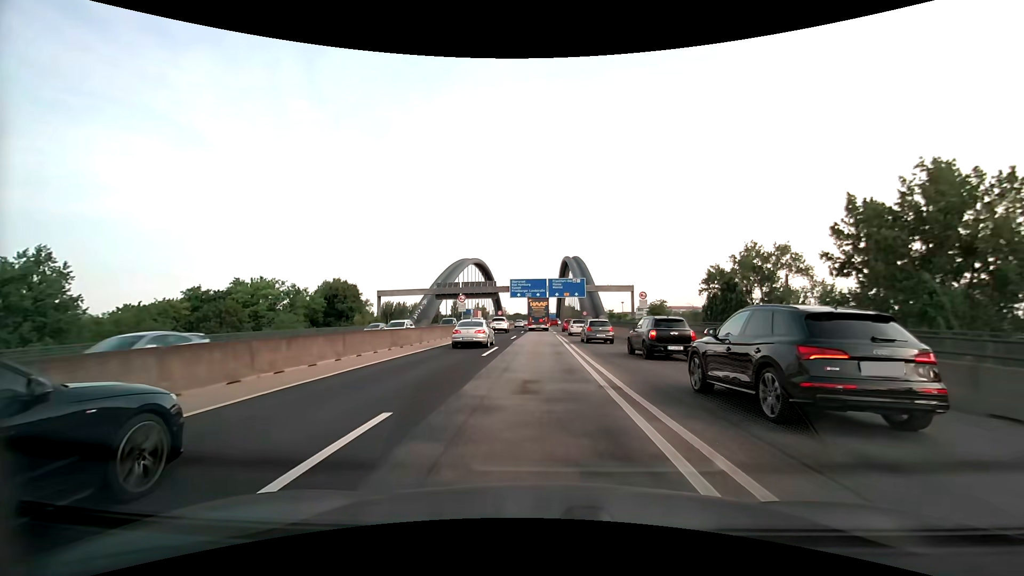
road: motorway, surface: asphalt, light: Day
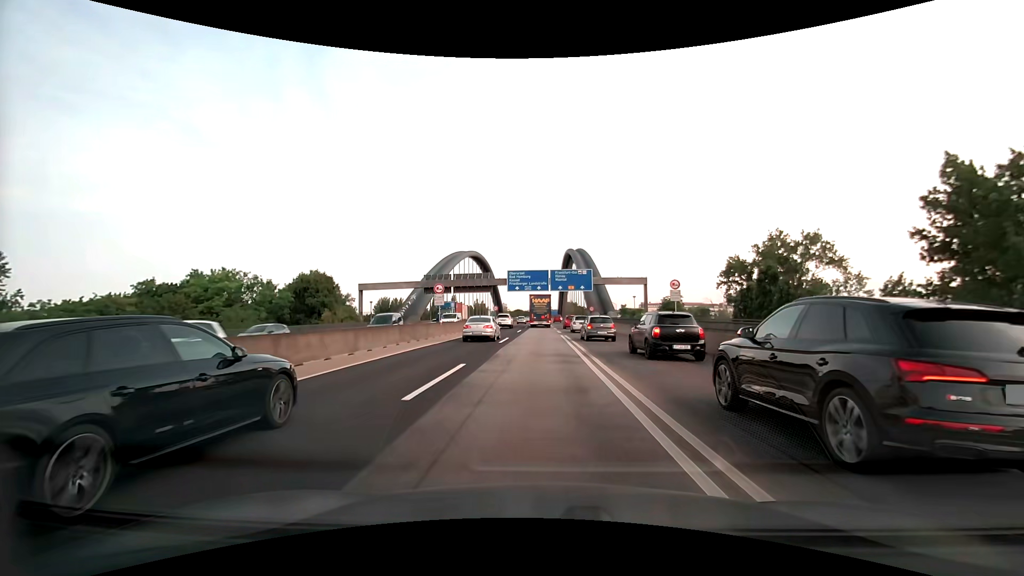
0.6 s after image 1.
(0.0, +11.0) m; 0°
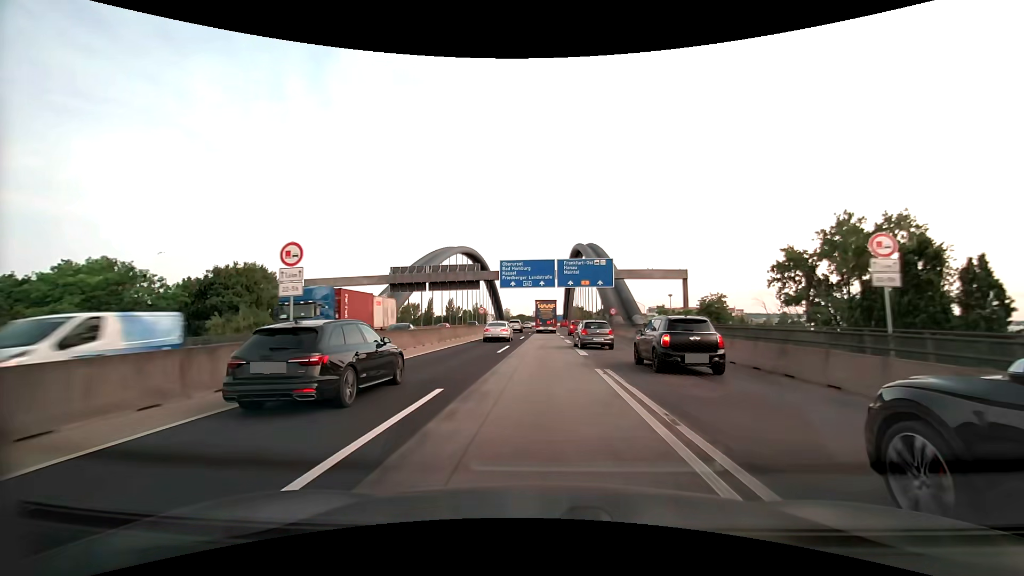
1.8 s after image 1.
(-0.1, +22.0) m; 0°
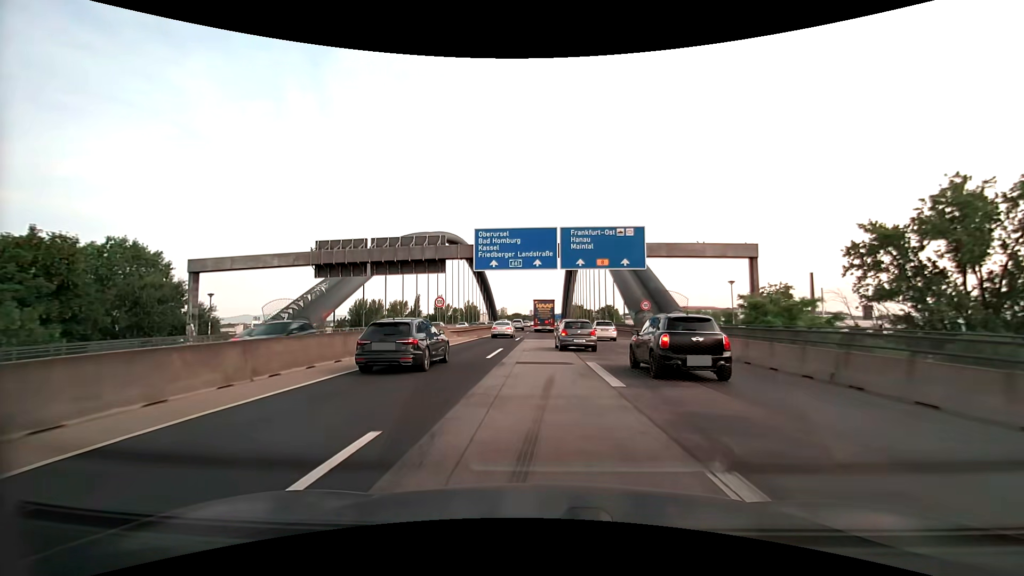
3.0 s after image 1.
(0.0, +21.9) m; 0°
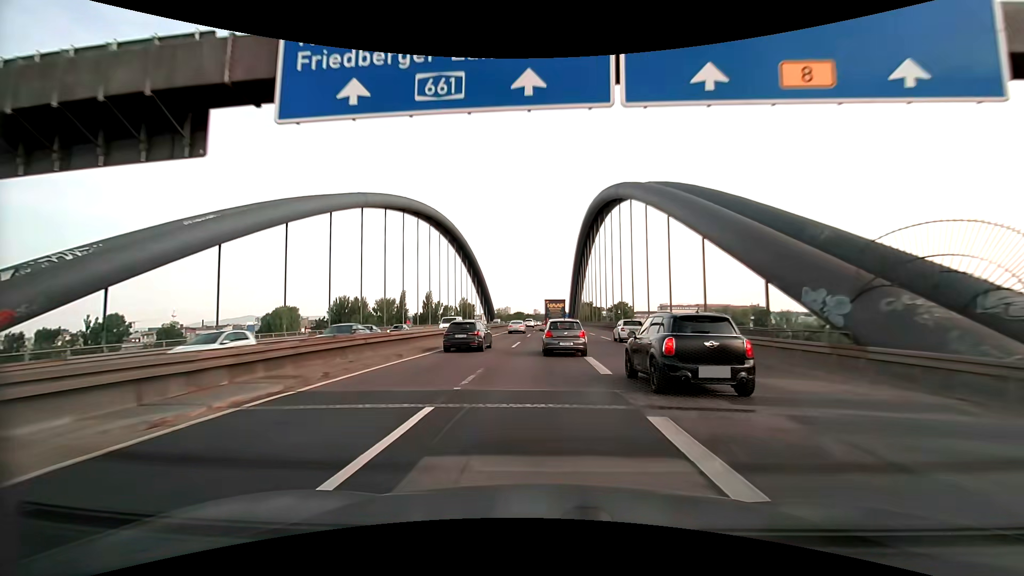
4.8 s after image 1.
(-0.1, +33.0) m; -1°
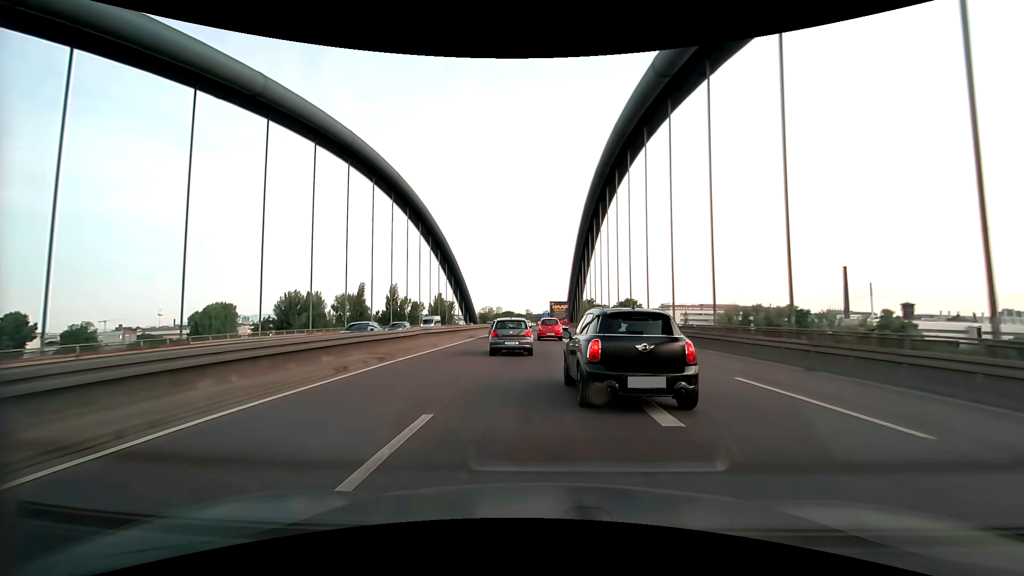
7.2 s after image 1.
(+0.3, +43.0) m; +1°
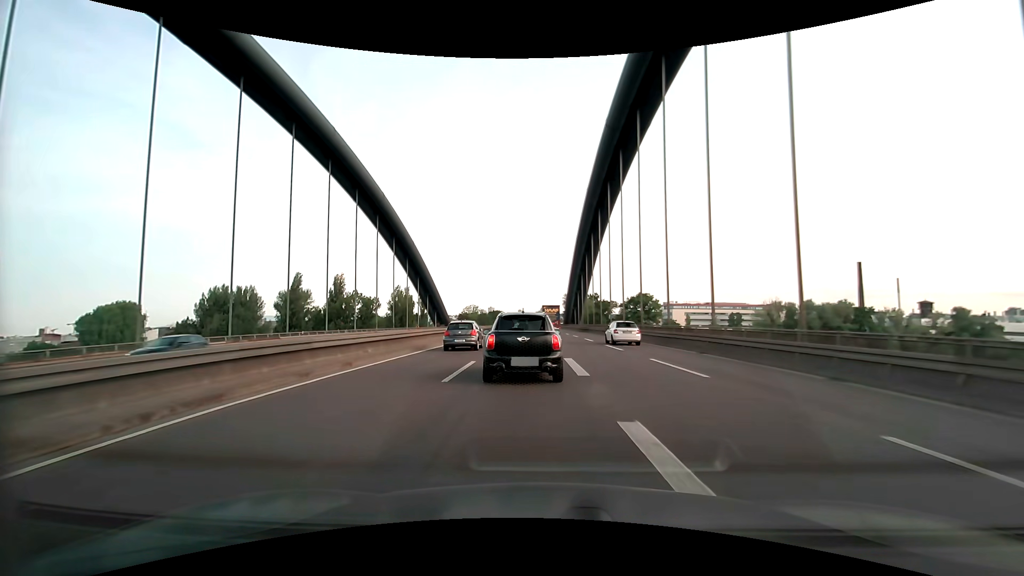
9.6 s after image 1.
(+0.2, +42.6) m; +1°
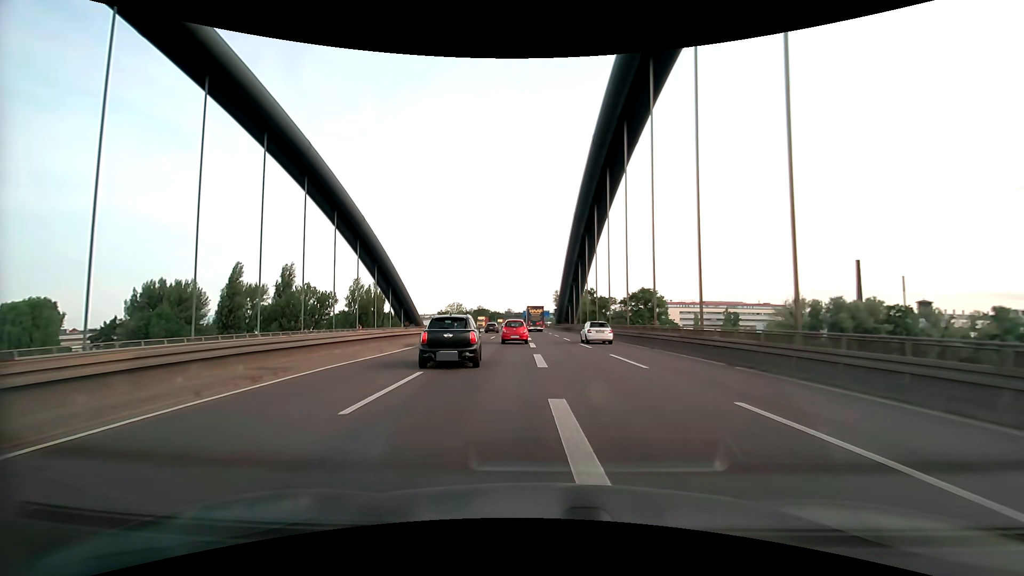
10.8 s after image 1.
(+0.2, +22.1) m; +1°
(0, +10) (0, +20) (0, +30) (0, +40) (0, +50) (0, +60) (-1, +70) (-1, +80) (-1, +90) (-1, +100) m
